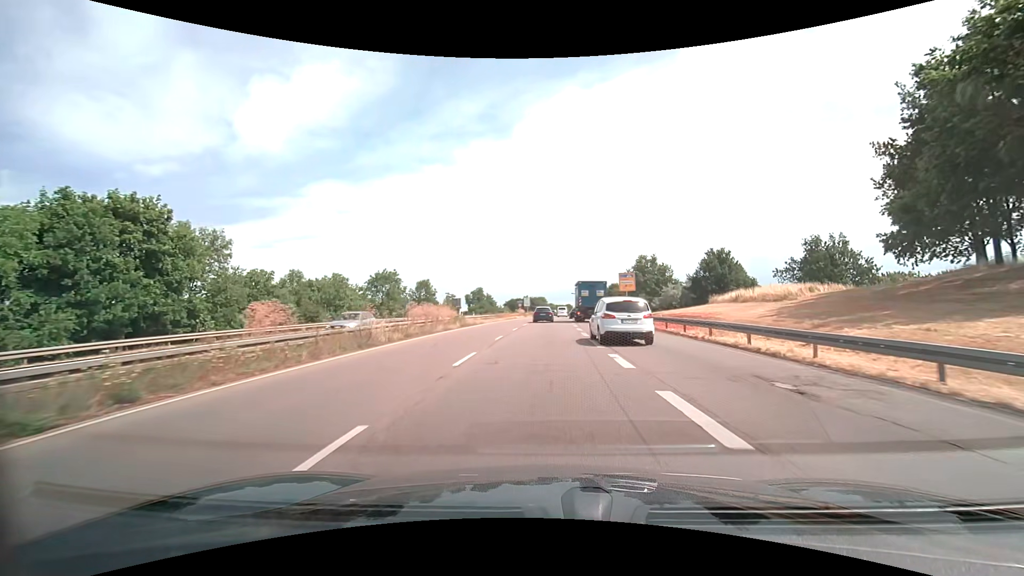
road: trunk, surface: asphalt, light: Day
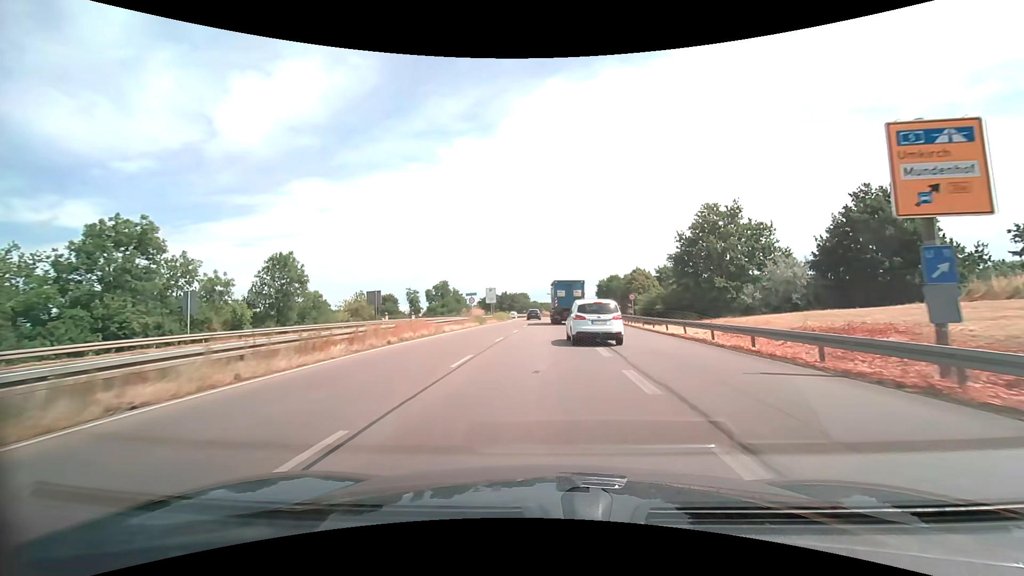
(+0.9, +44.8) m; +2°
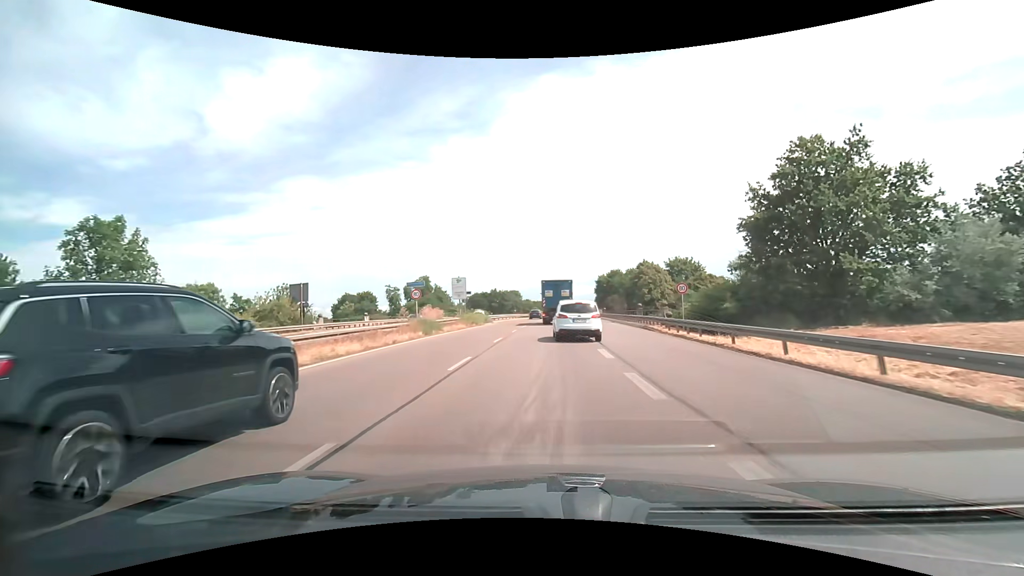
(+0.1, +18.4) m; +1°
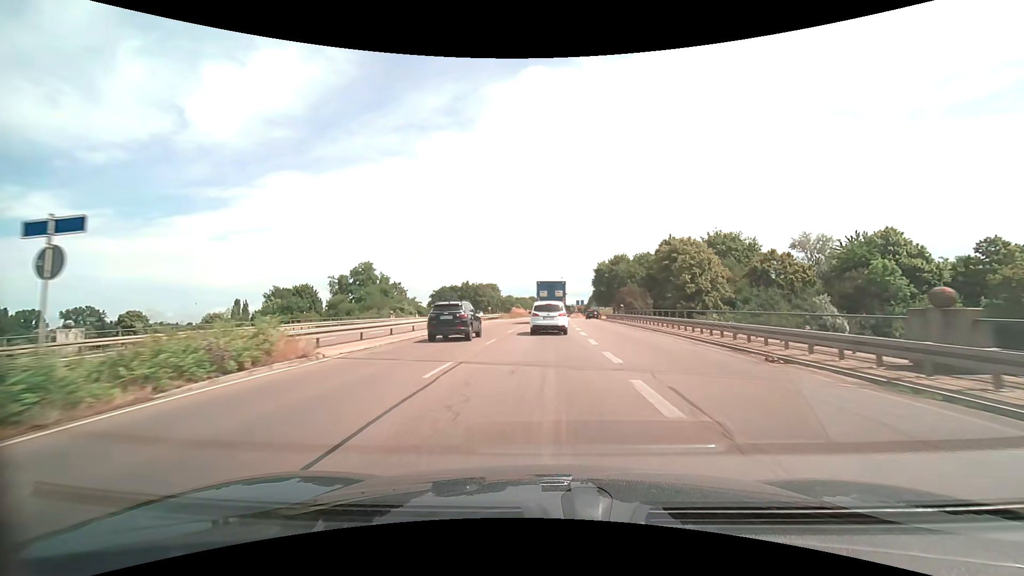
(+0.6, +37.2) m; +2°
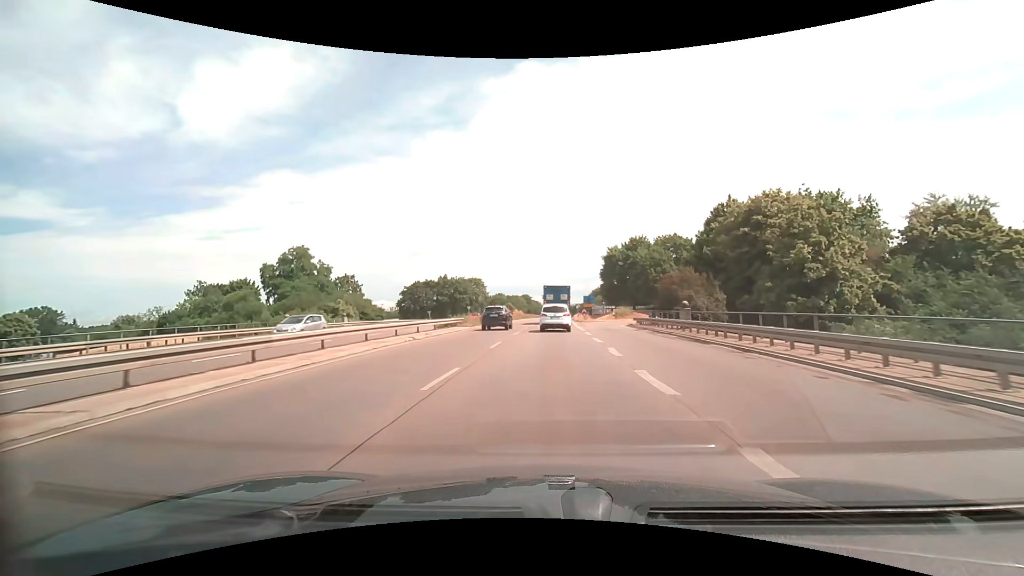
(+0.2, +28.1) m; +1°
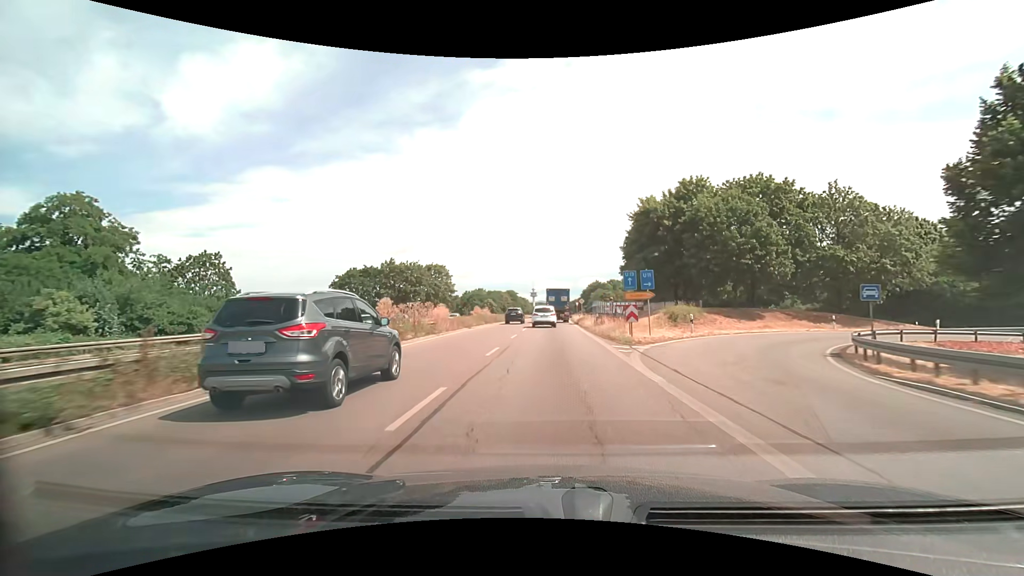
(+0.4, +38.5) m; +1°
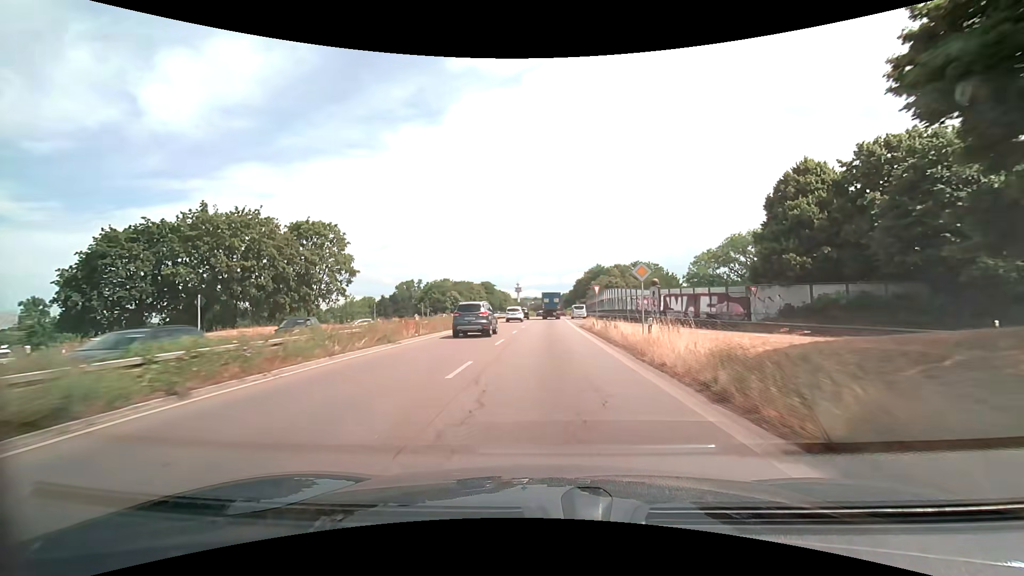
(+0.6, +49.9) m; +1°
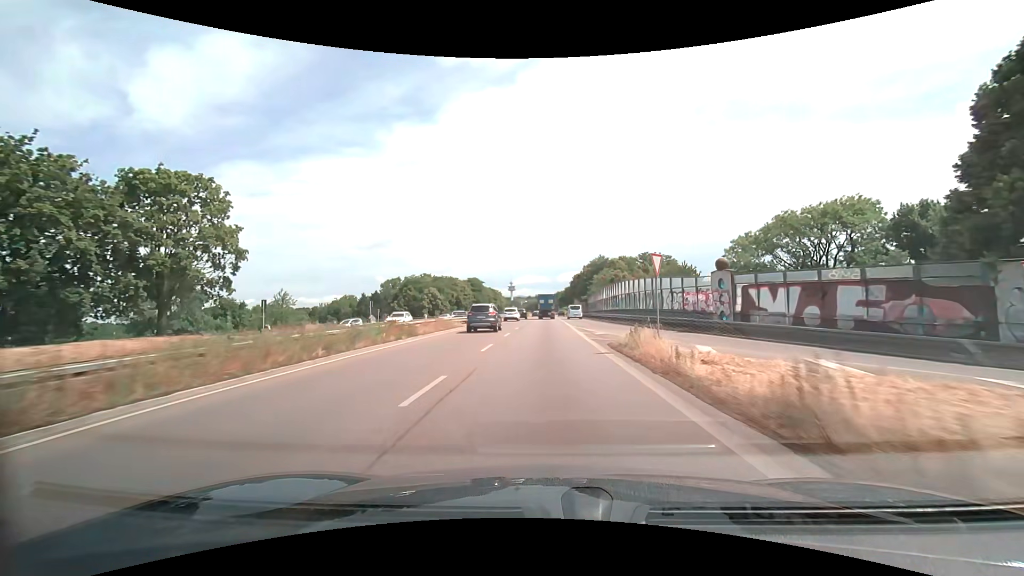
(+0.2, +20.5) m; +1°
(0, +10) (0, +20) (0, +30) (0, +40) (0, +50) (0, +60) (+1, +70) (+1, +80) (+1, +90) (+2, +100) m
